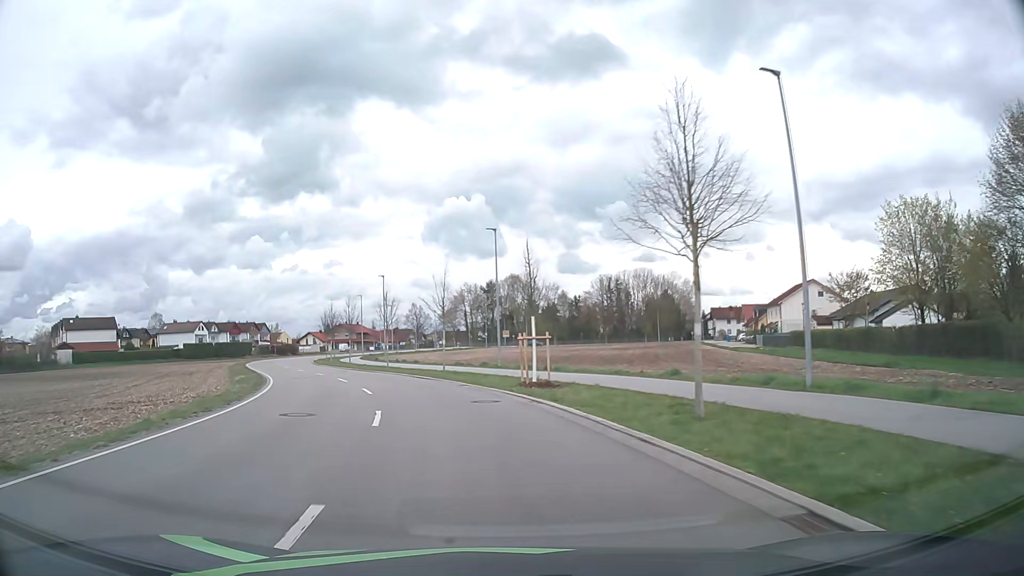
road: unclassified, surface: asphalt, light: Day
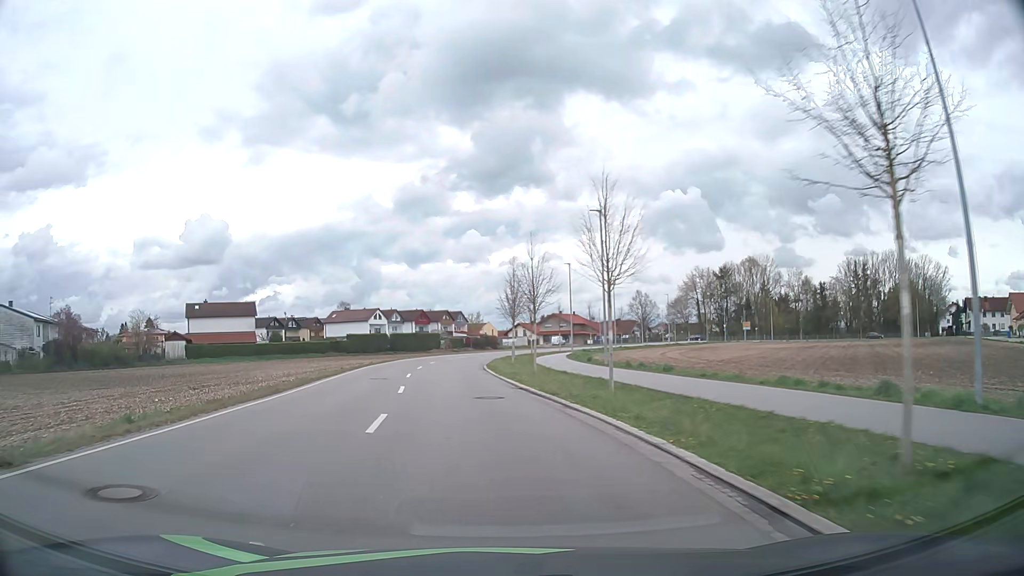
(-4.8, +28.3) m; -19°
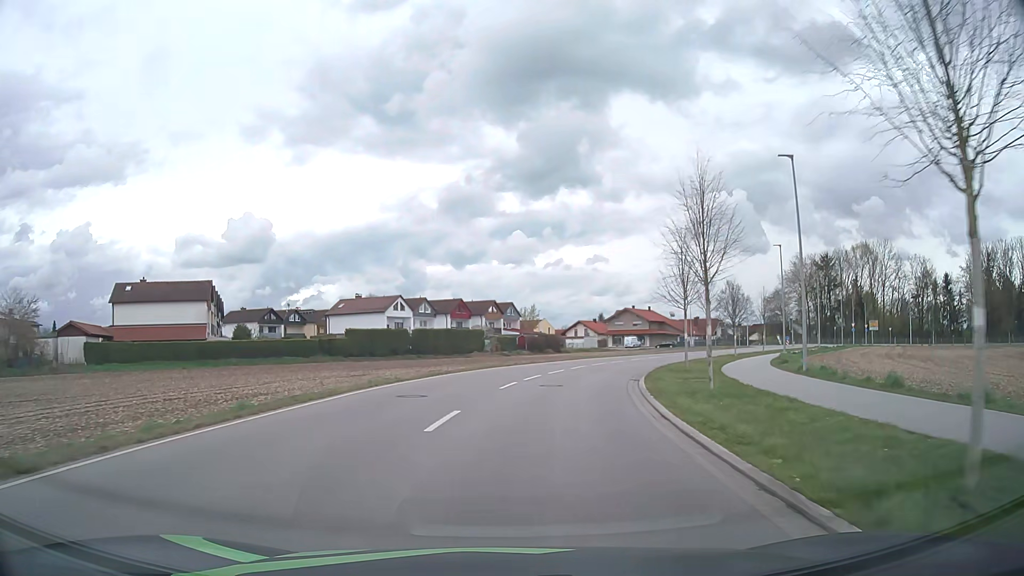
(-3.9, +36.5) m; -5°
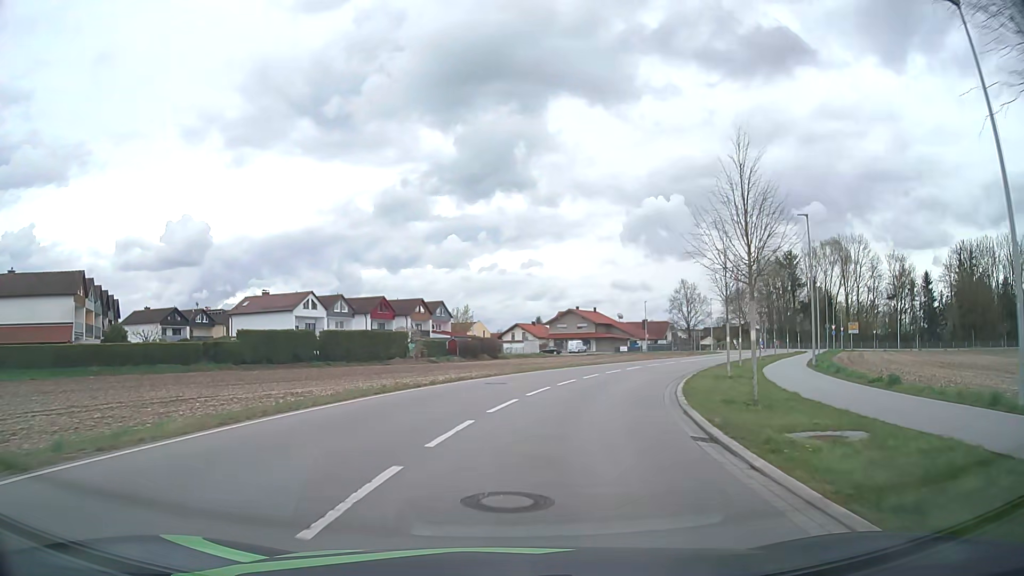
(+0.6, +14.6) m; +5°
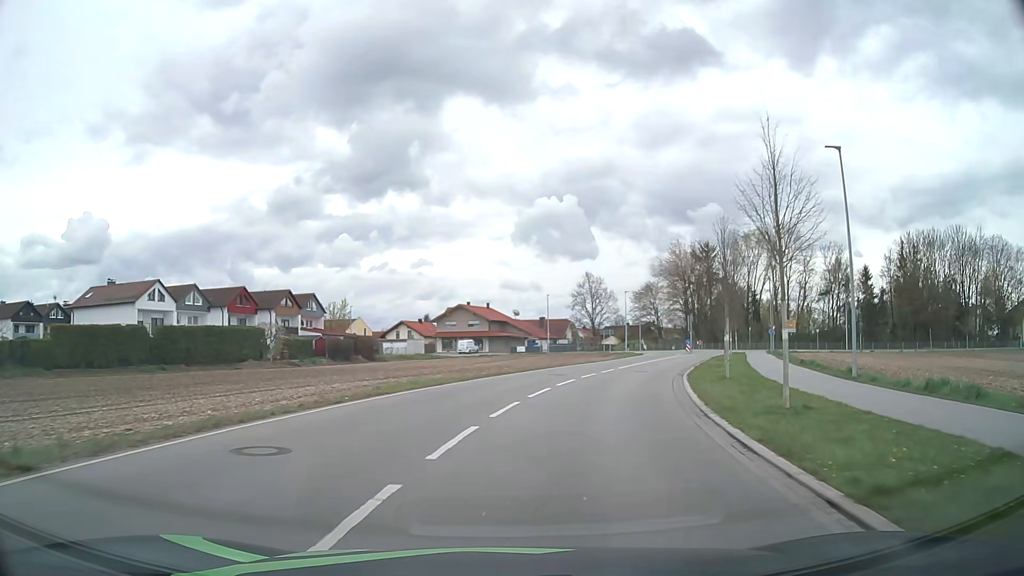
(+1.1, +14.4) m; +9°
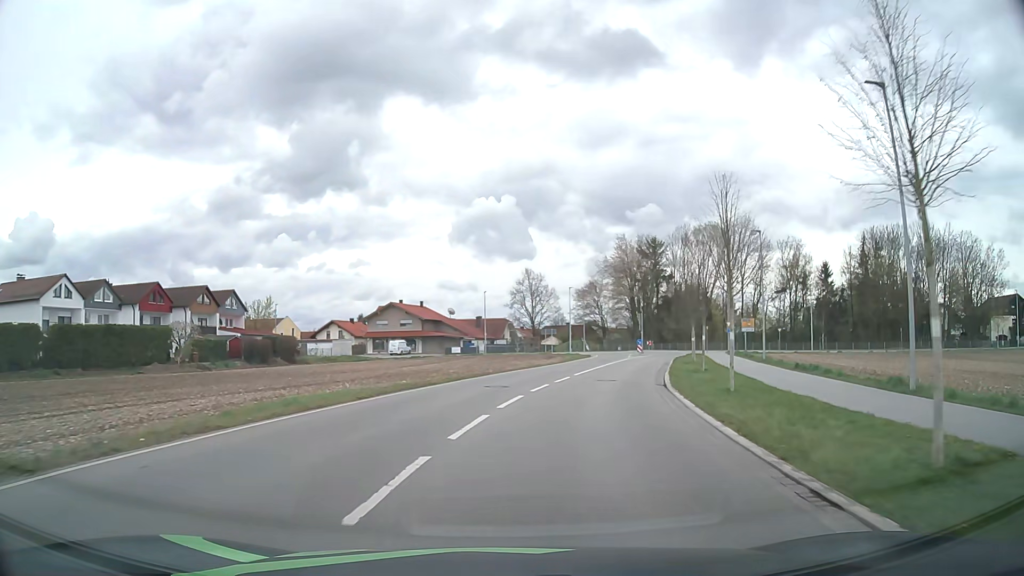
(+0.3, +7.2) m; +5°
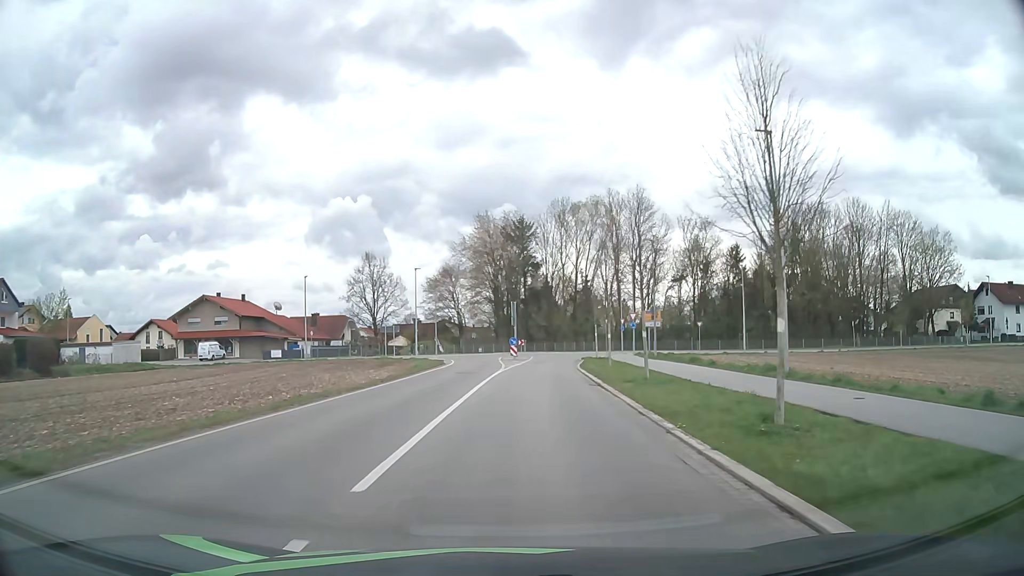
(+2.6, +21.2) m; +13°
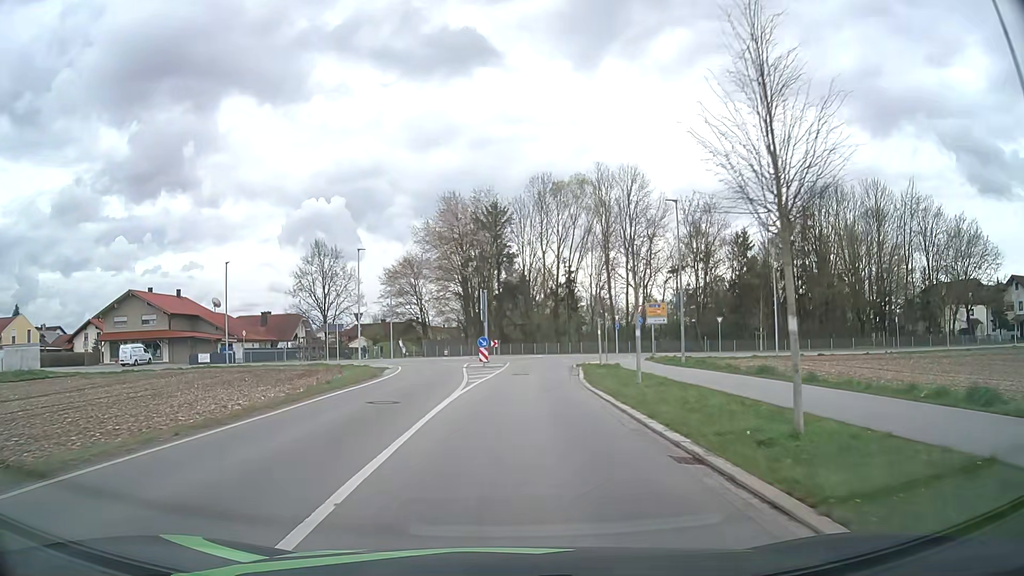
(+0.3, +13.5) m; +3°
(0, +10) (0, +20) (+1, +30) (+1, +40) (+5, +49) (+14, +53) (+24, +54) (+34, +54) (+44, +54) (+54, +54) m
